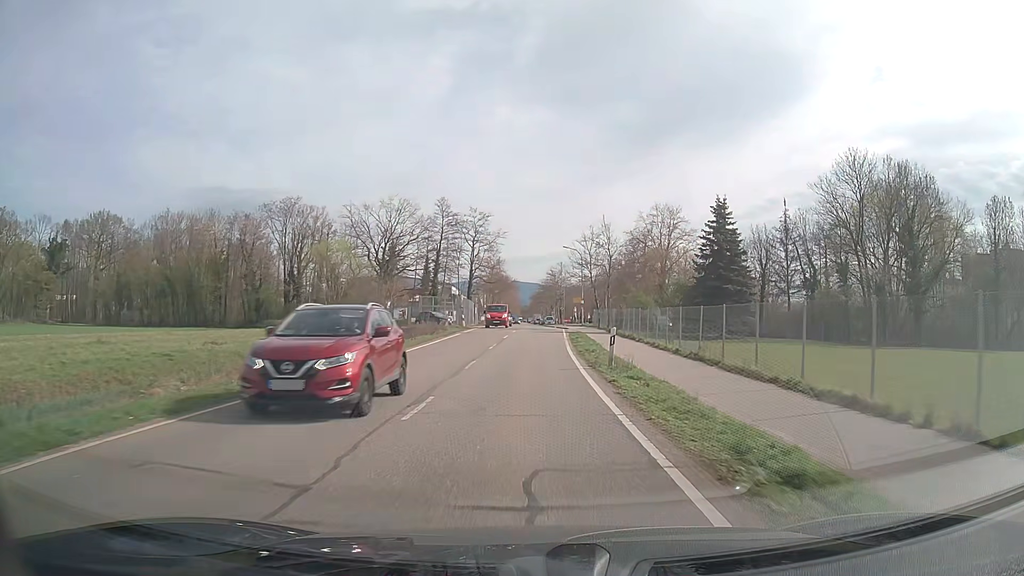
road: tertiary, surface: asphalt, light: Day
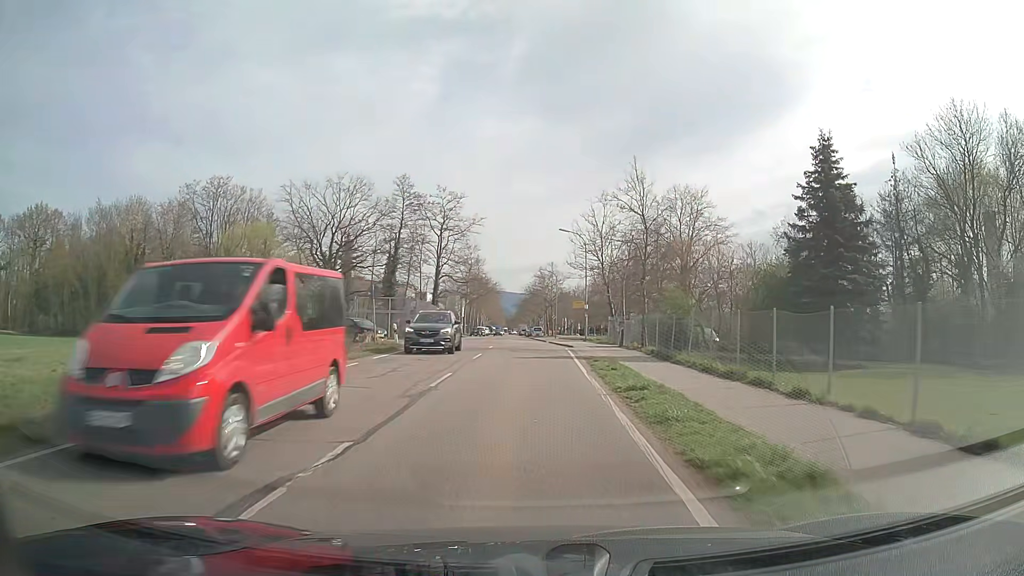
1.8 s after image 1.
(+0.3, +22.7) m; +2°
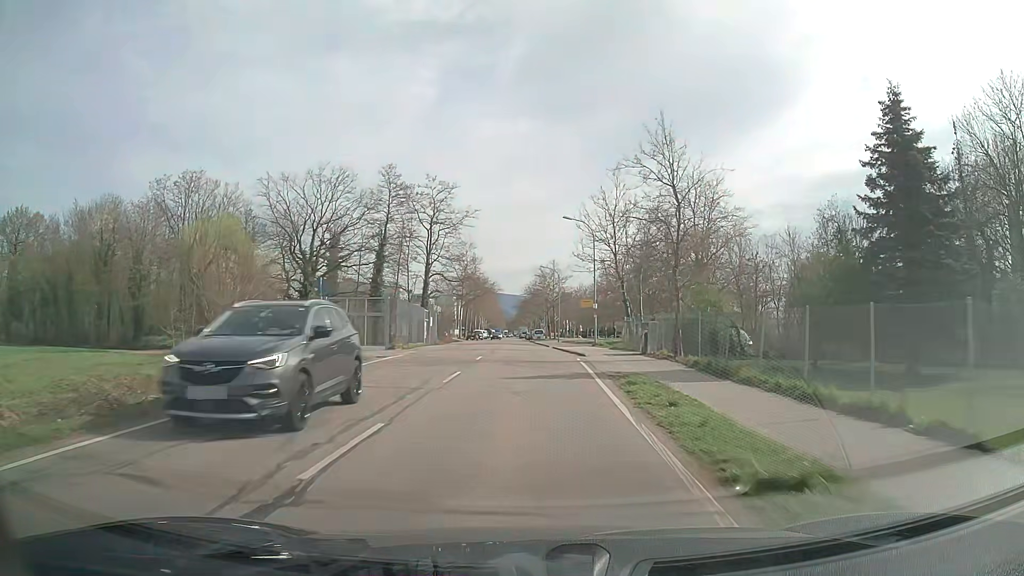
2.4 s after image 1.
(0.0, +7.6) m; 0°
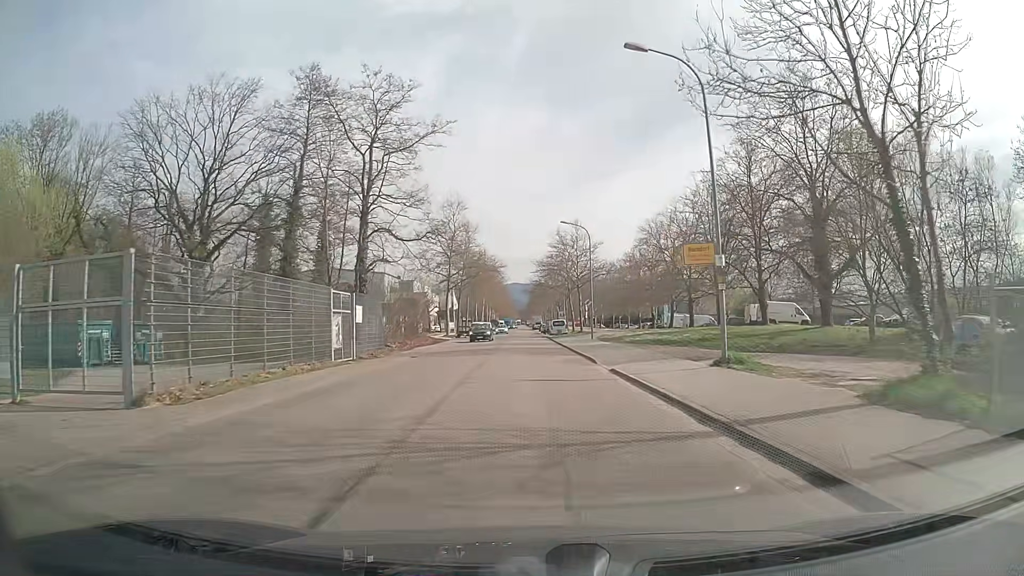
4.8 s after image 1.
(-0.3, +30.0) m; -1°
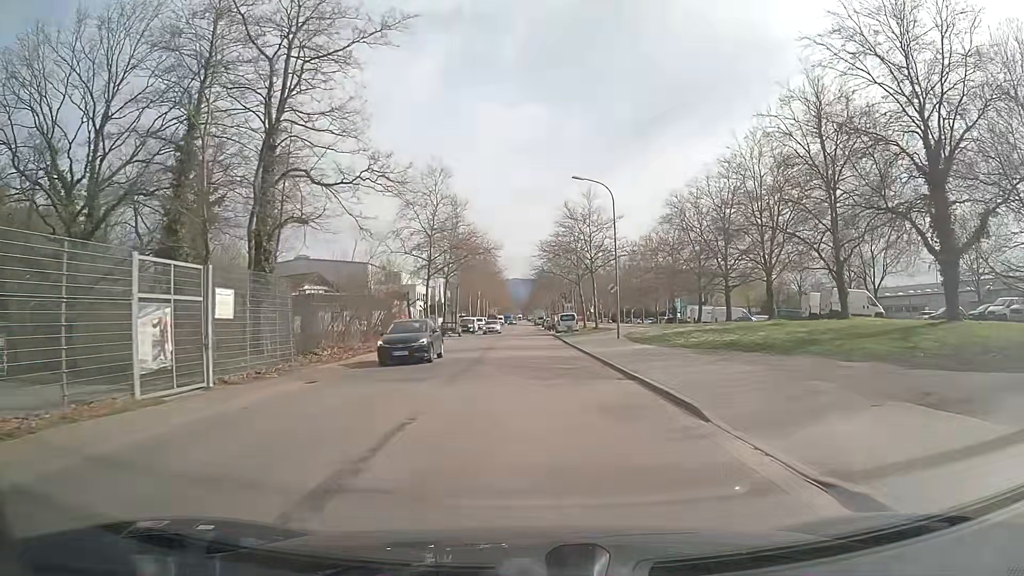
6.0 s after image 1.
(-0.1, +15.0) m; -1°
